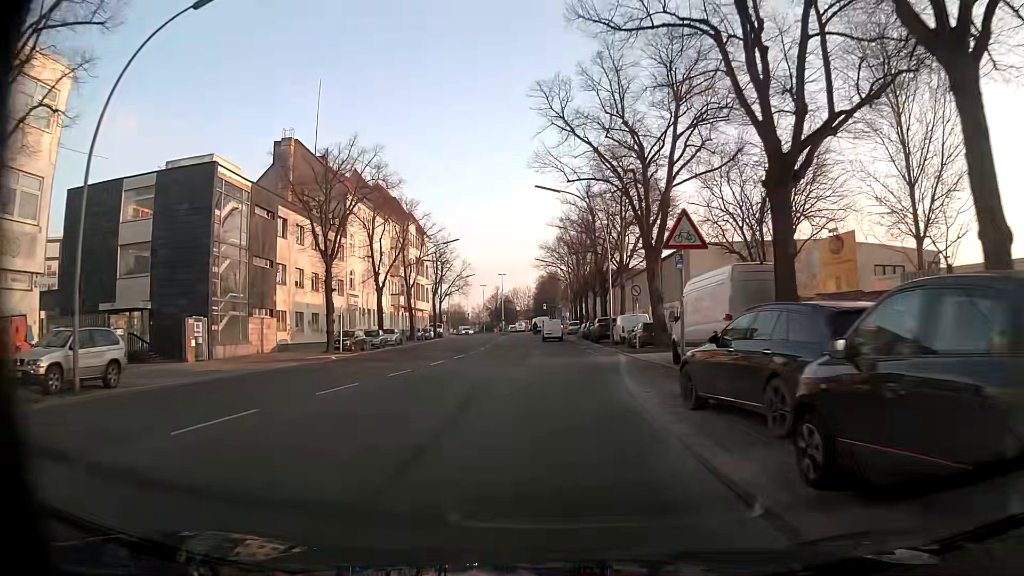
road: tertiary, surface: asphalt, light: Day
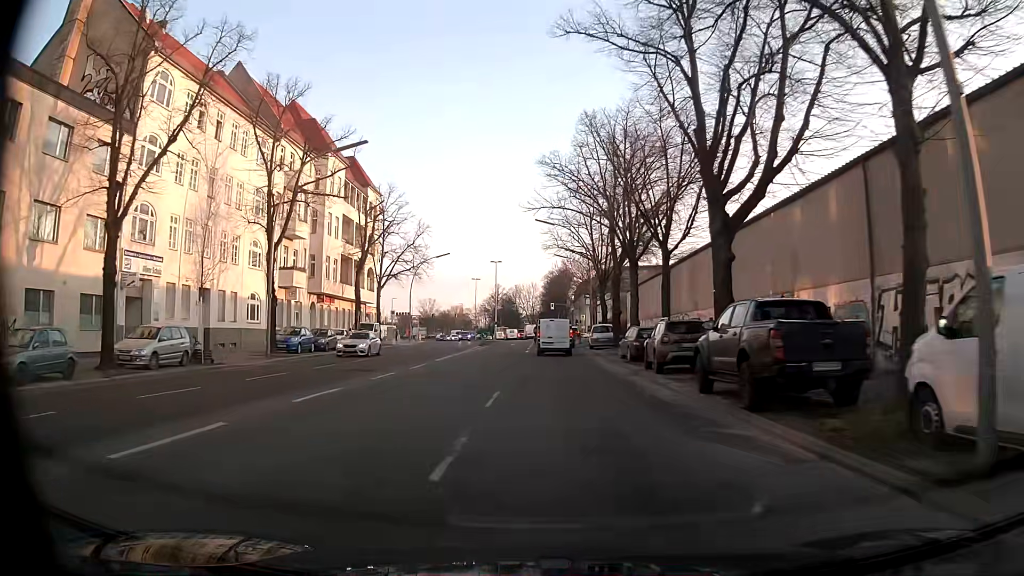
(+0.1, +37.9) m; -1°
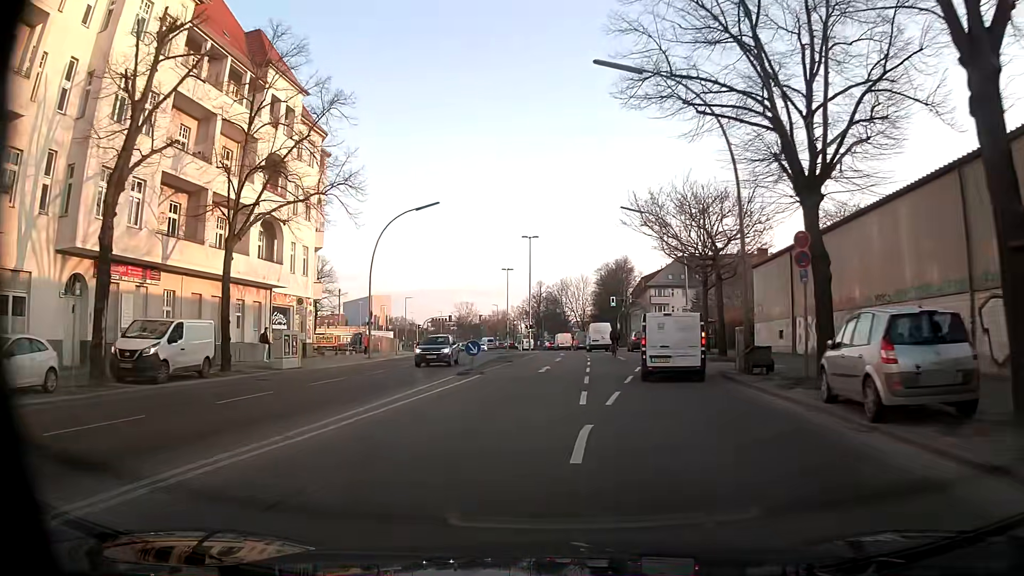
(-1.2, +35.1) m; -4°
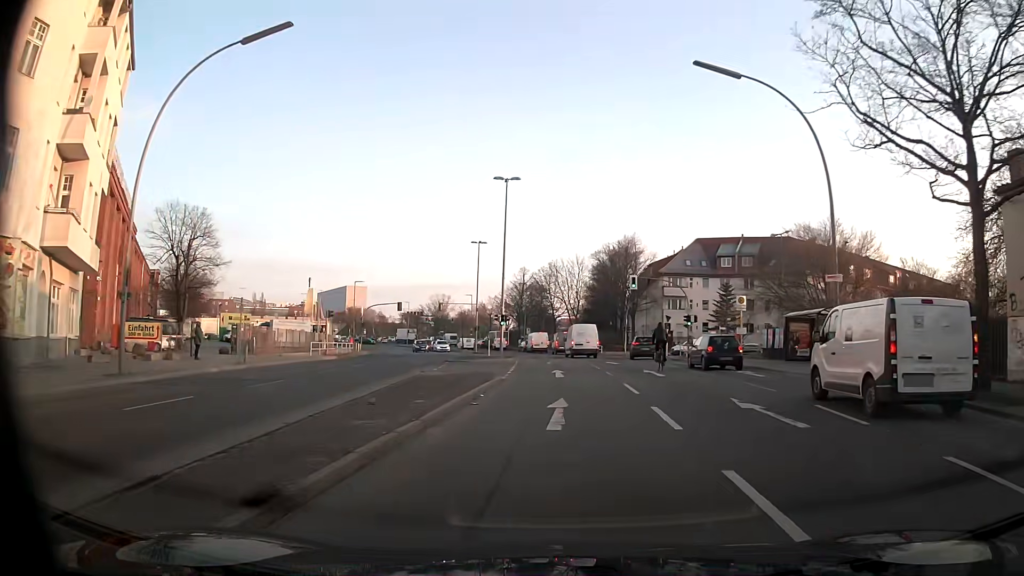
(-0.2, +27.5) m; 0°
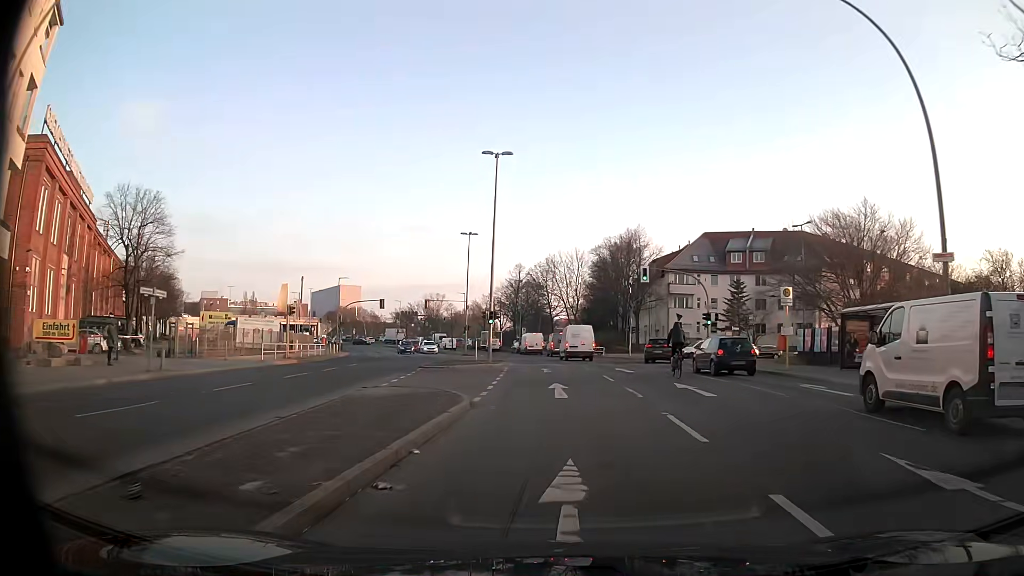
(+0.1, +7.1) m; +1°
